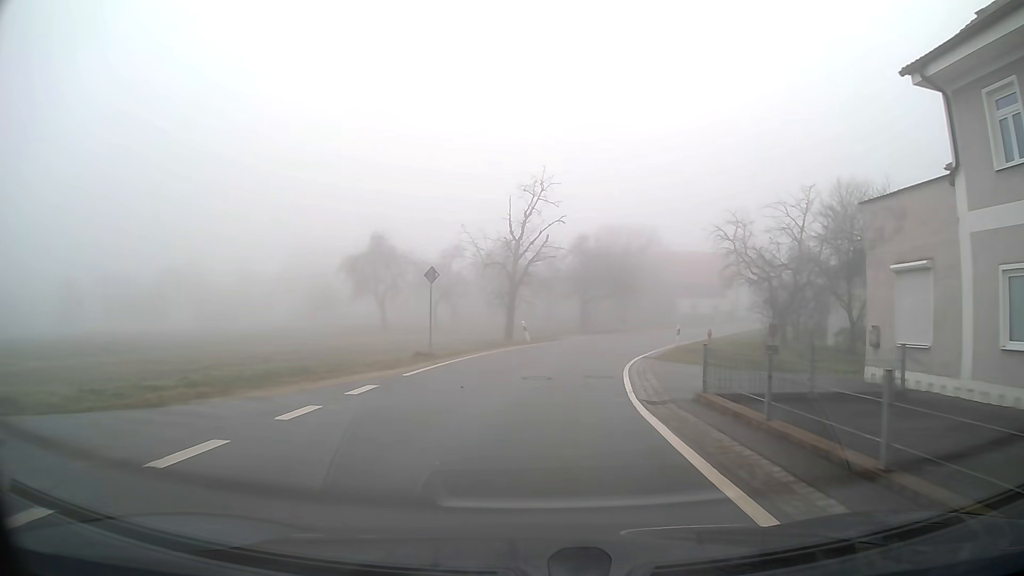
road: tertiary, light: Day
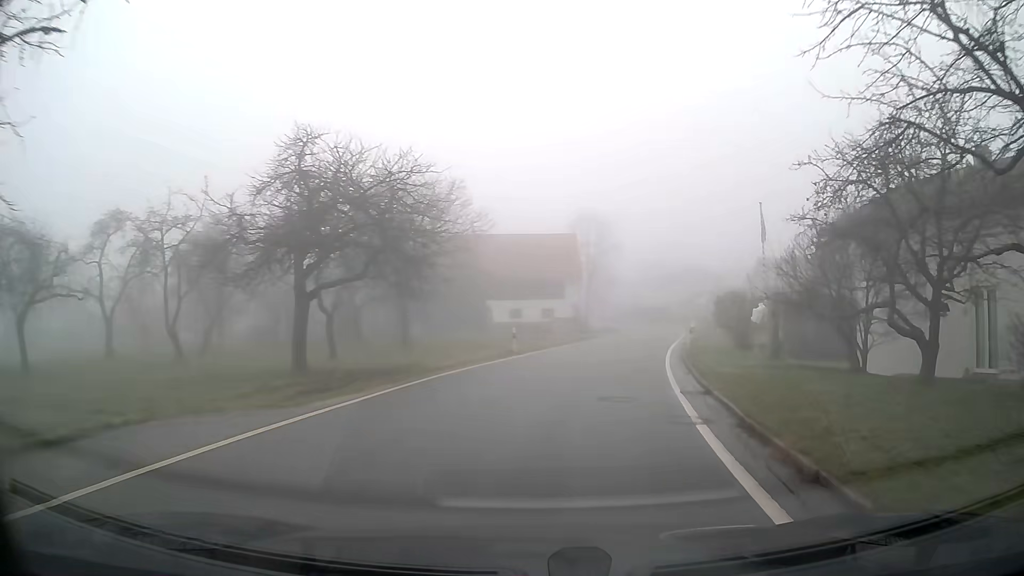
(+4.2, +29.0) m; +19°
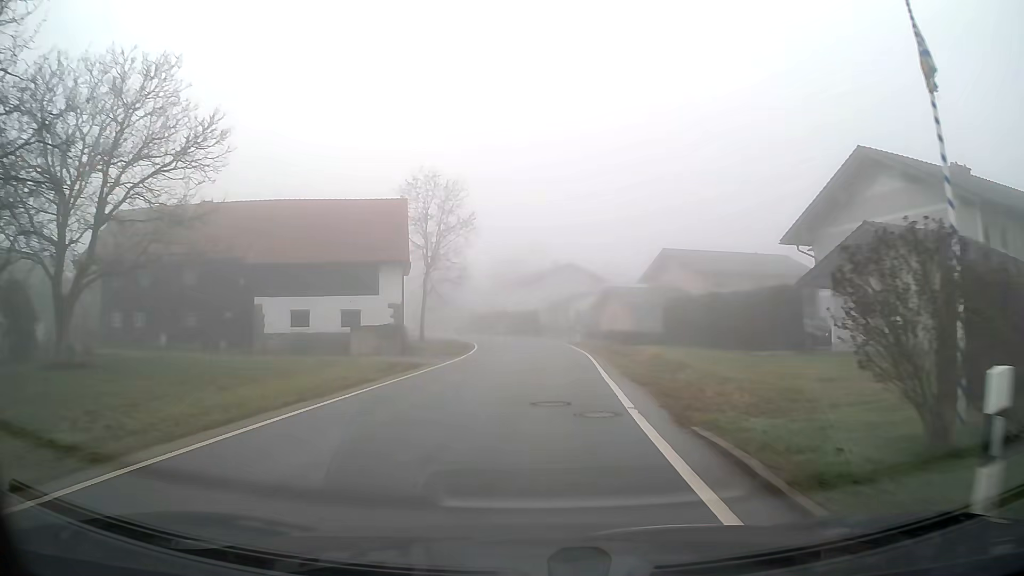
(+2.5, +22.1) m; +11°
(0, +10) (0, +20) (0, +30) (-1, +40) (-2, +50) (-5, +59) (-8, +69) (-12, +78) (-15, +88) (-19, +97) m
